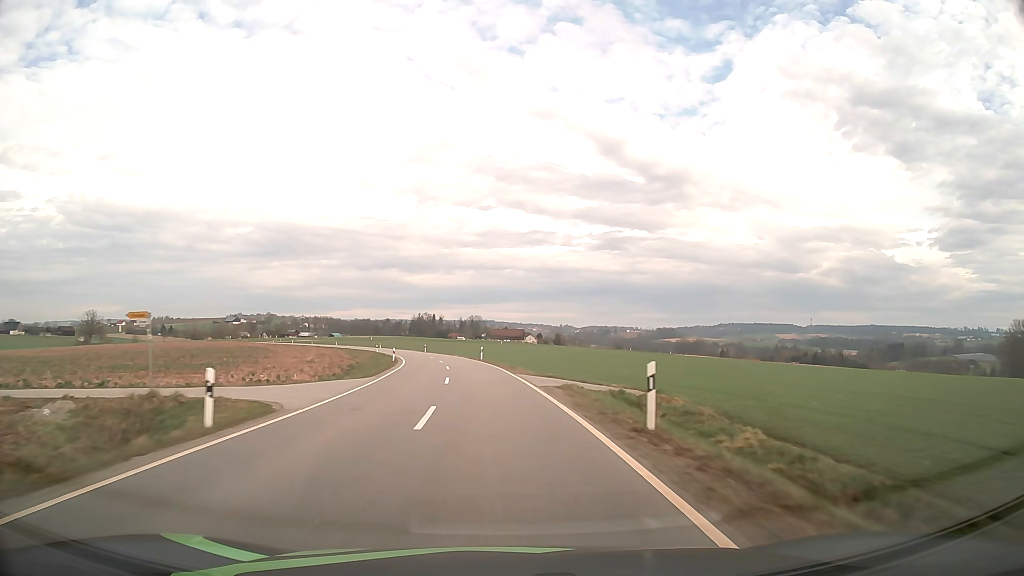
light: Day
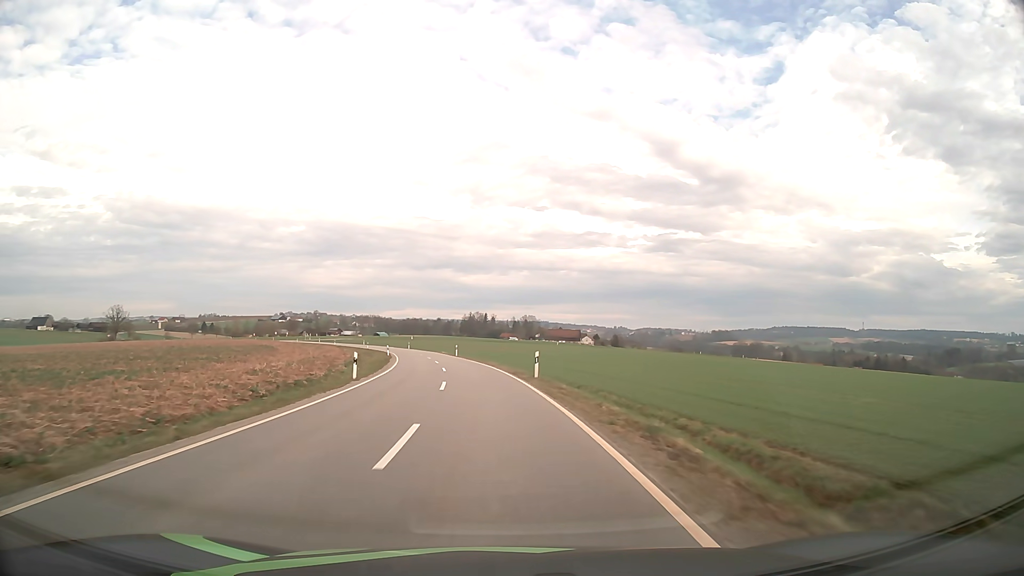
(-1.2, +27.8) m; -5°
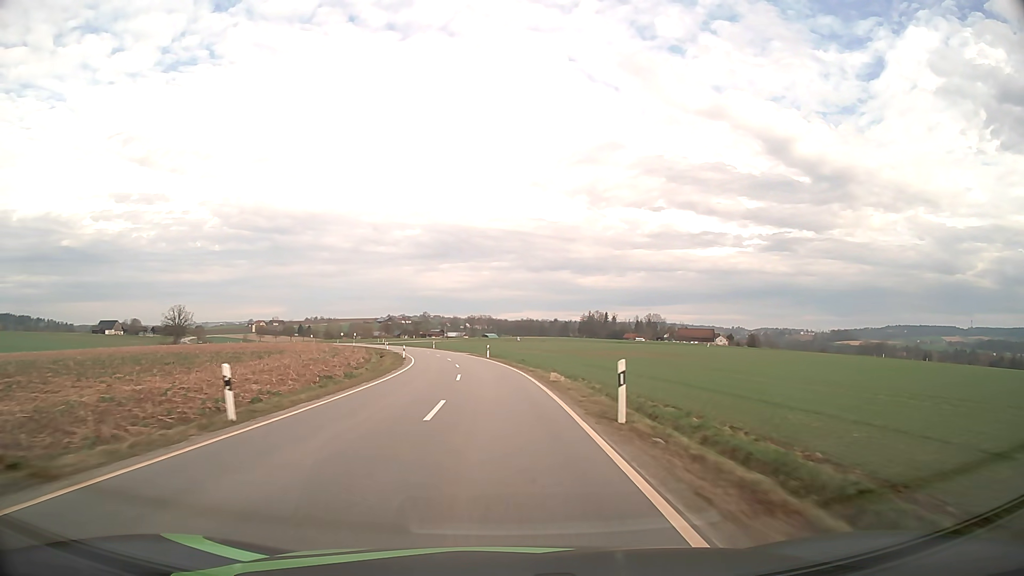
(-4.8, +56.4) m; -10°
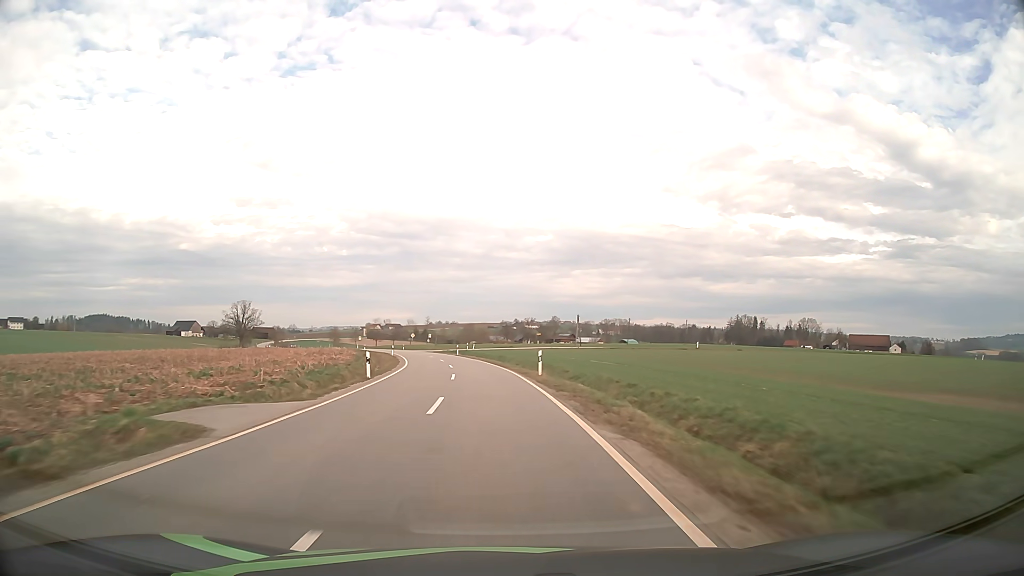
(-6.8, +71.9) m; -11°
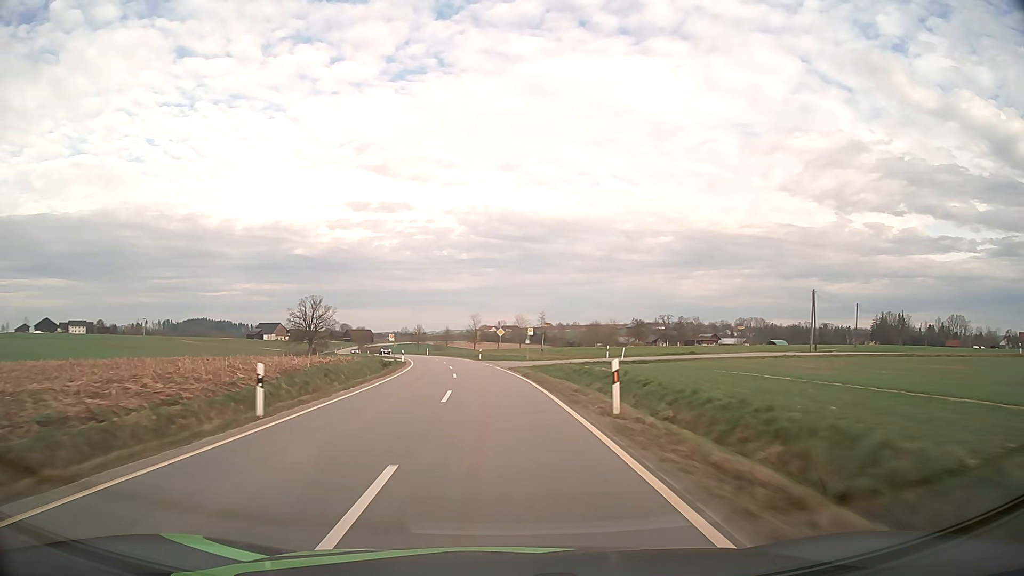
(-4.7, +58.2) m; -10°
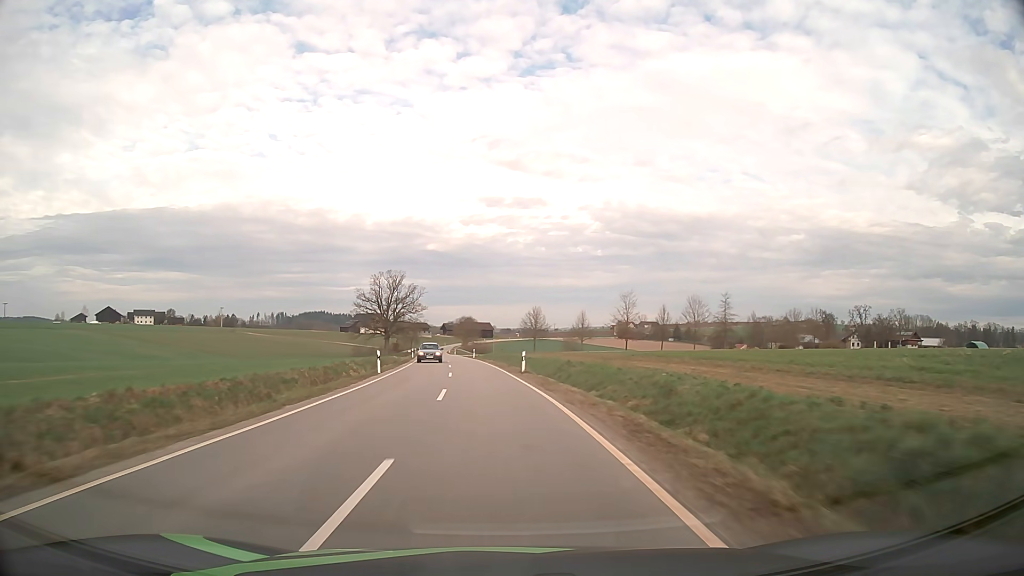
(-6.7, +72.7) m; -11°
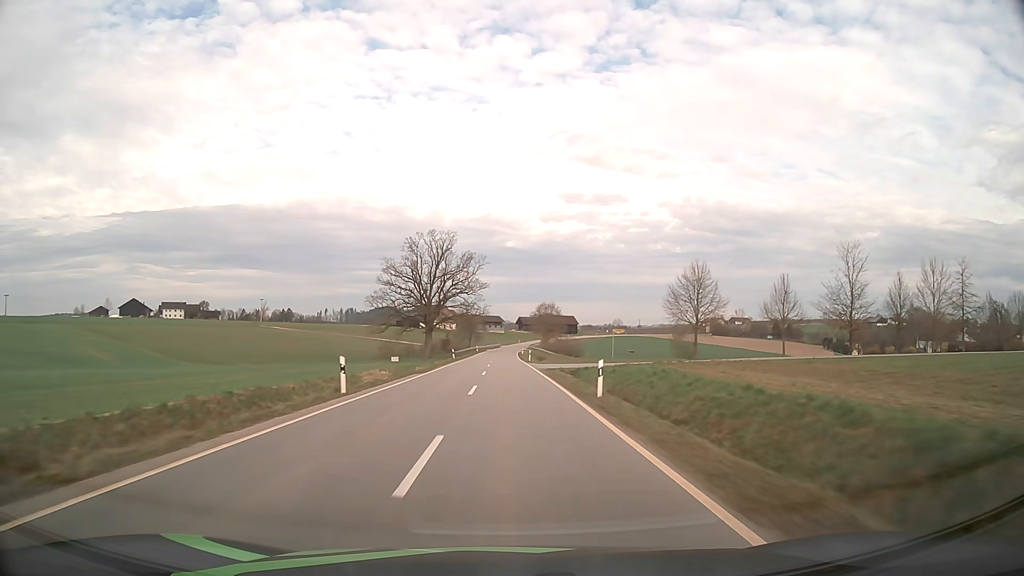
(-4.2, +58.9) m; -7°
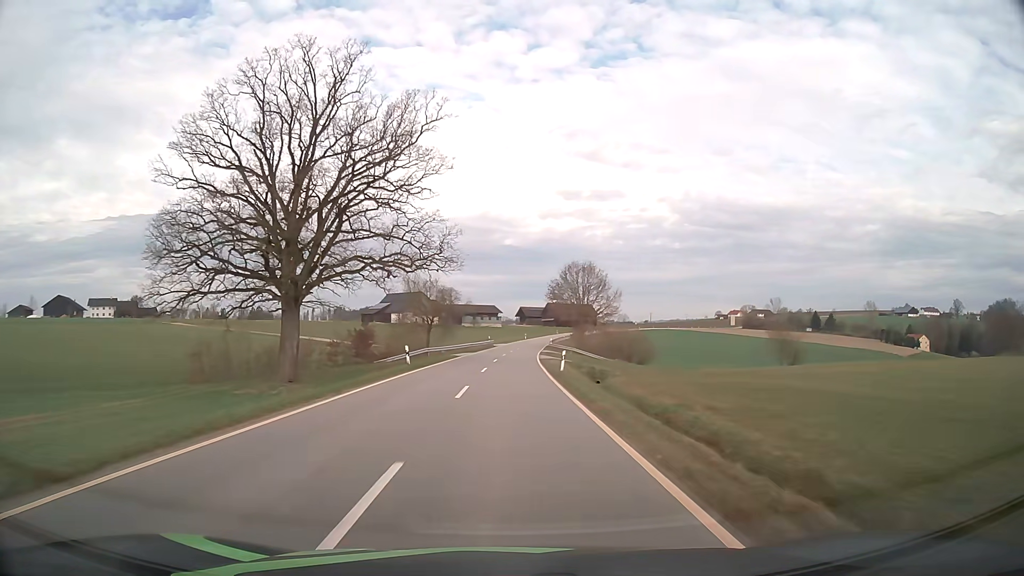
(-0.1, +76.0) m; 0°
(0, +10) (0, +20) (0, +30) (0, +40) (+1, +50) (+1, +60) (+2, +70) (+3, +80) (+4, +90) (+5, +100) m
